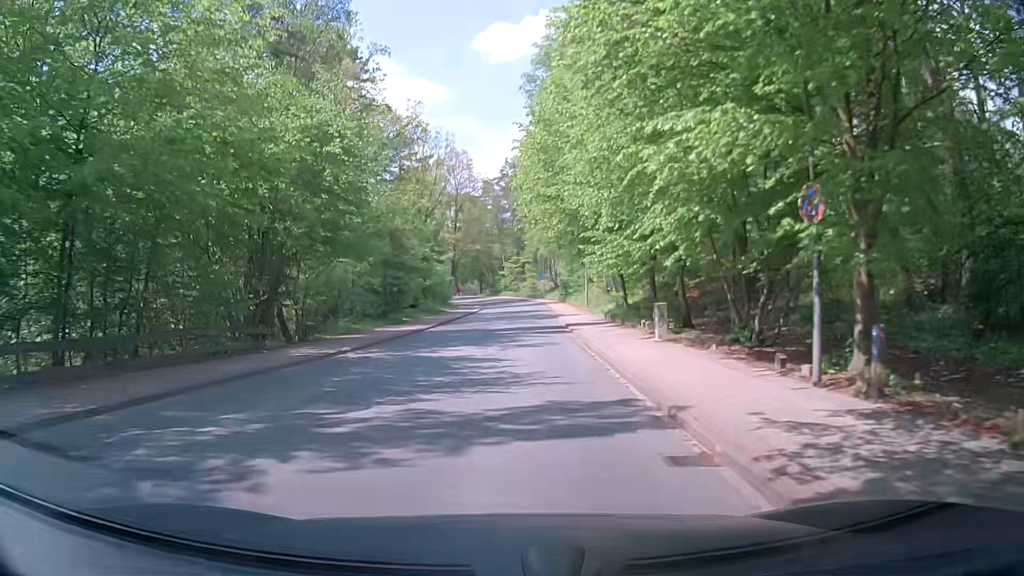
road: unclassified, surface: asphalt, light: Day
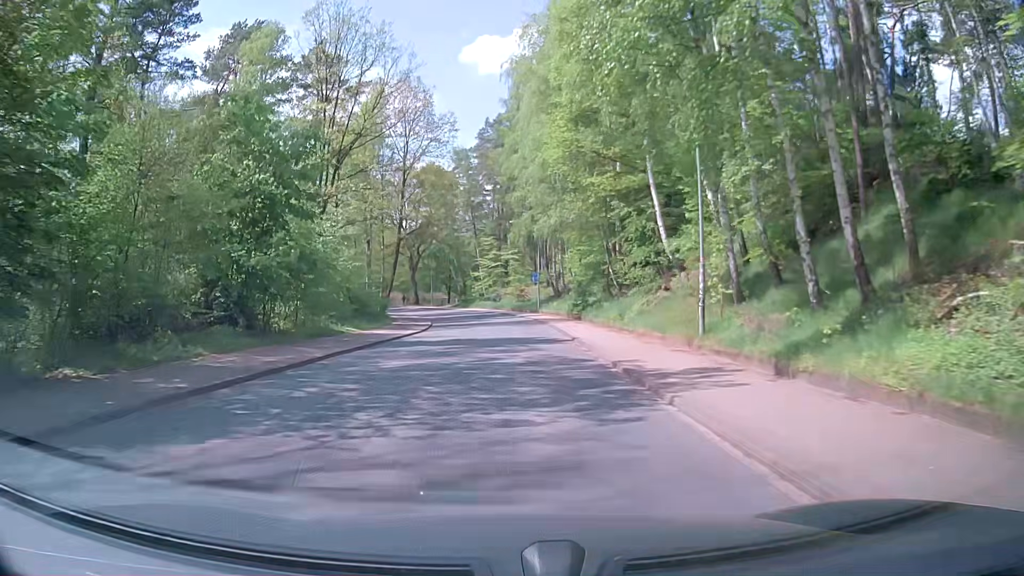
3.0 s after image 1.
(+1.6, +34.4) m; +2°
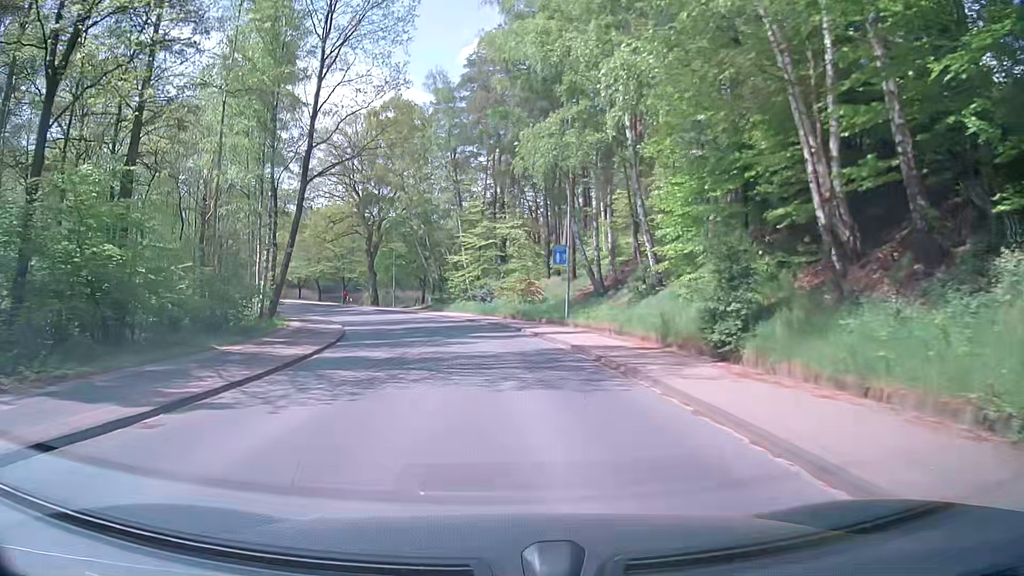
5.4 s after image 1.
(+0.2, +28.7) m; 0°
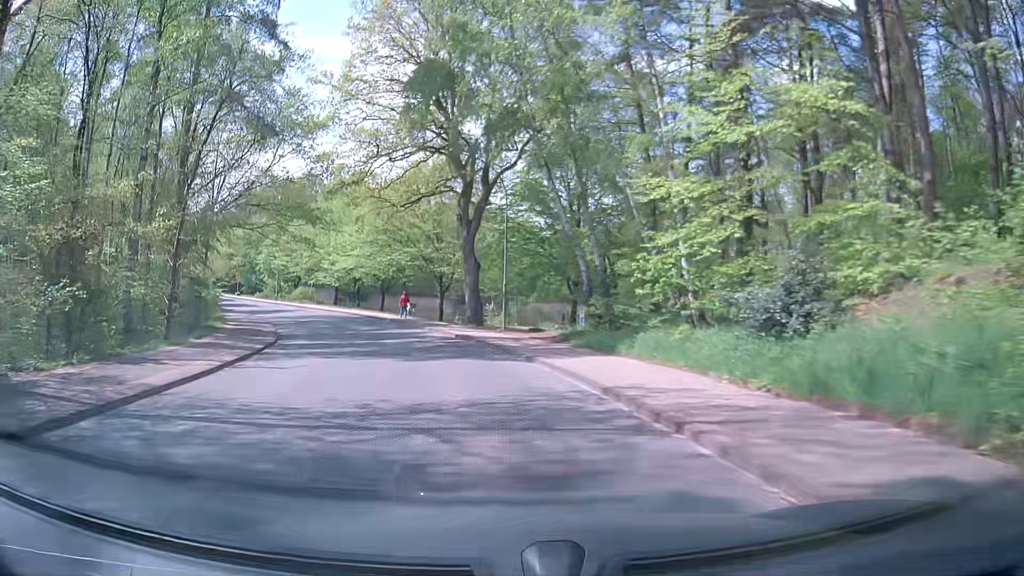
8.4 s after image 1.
(-2.2, +33.8) m; -12°
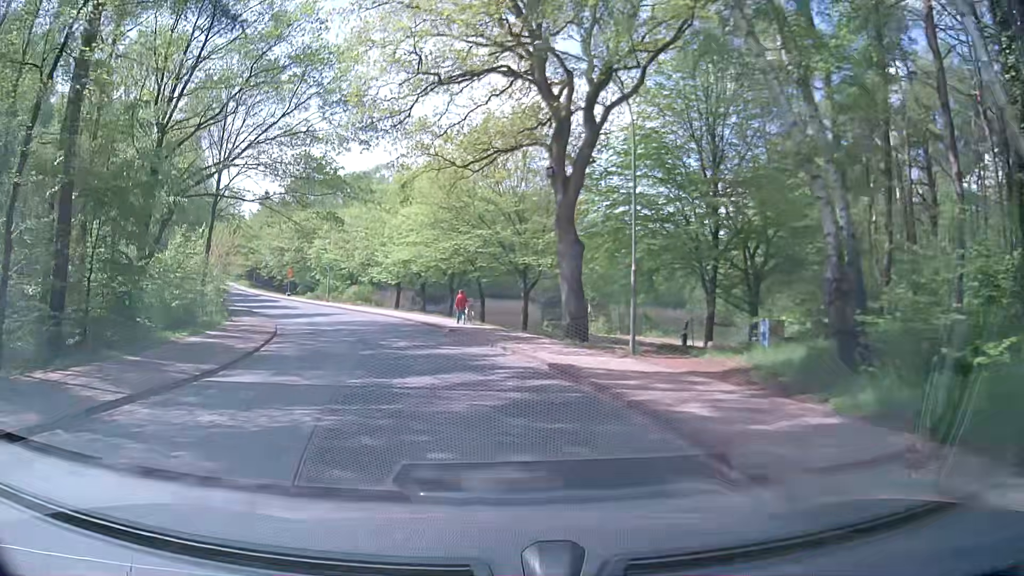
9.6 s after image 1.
(-0.9, +12.5) m; -8°
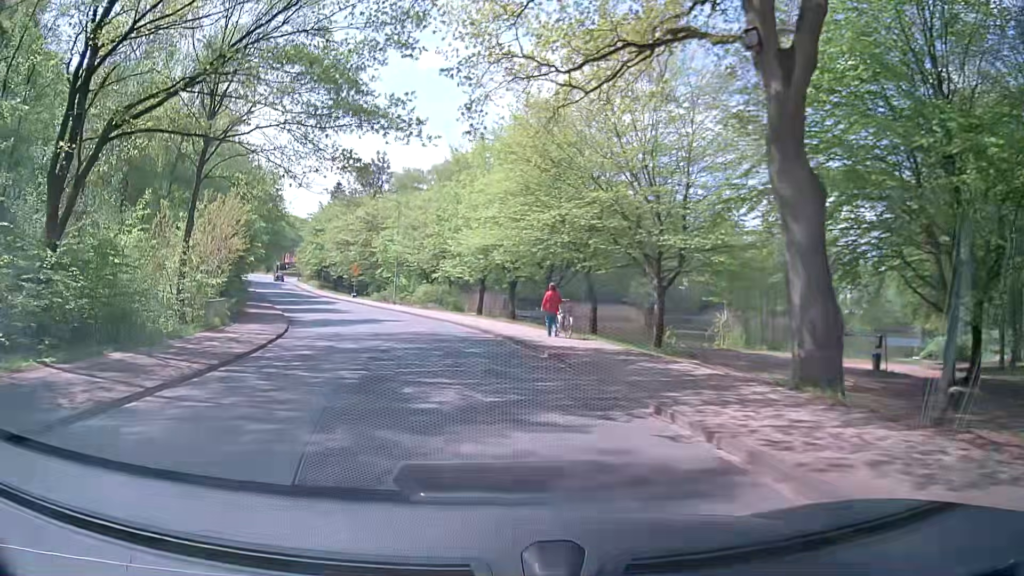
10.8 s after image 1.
(-0.8, +12.2) m; -8°
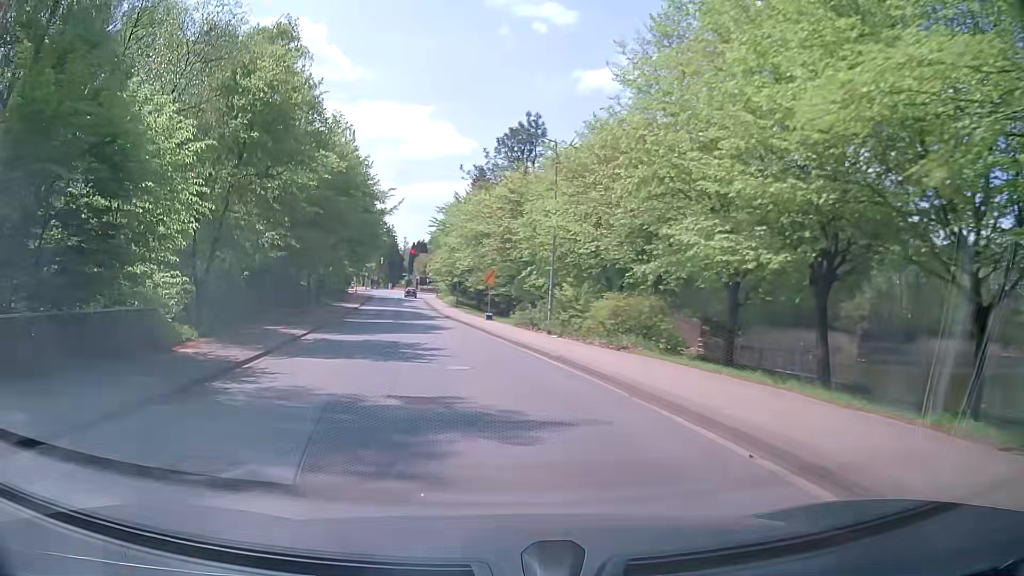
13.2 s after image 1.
(-3.0, +24.6) m; -14°
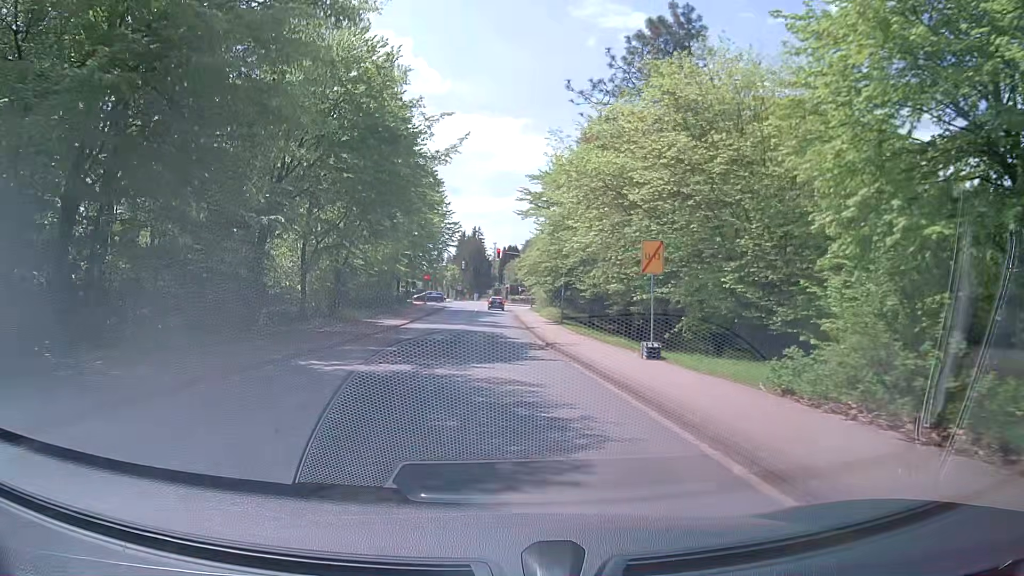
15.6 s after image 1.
(-2.2, +23.8) m; -9°
